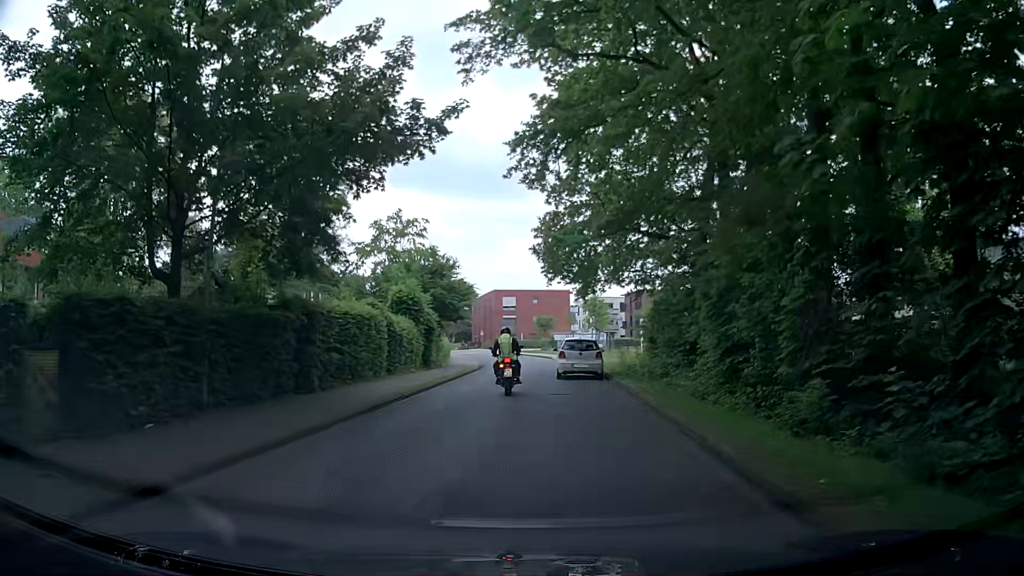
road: residential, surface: asphalt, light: Day
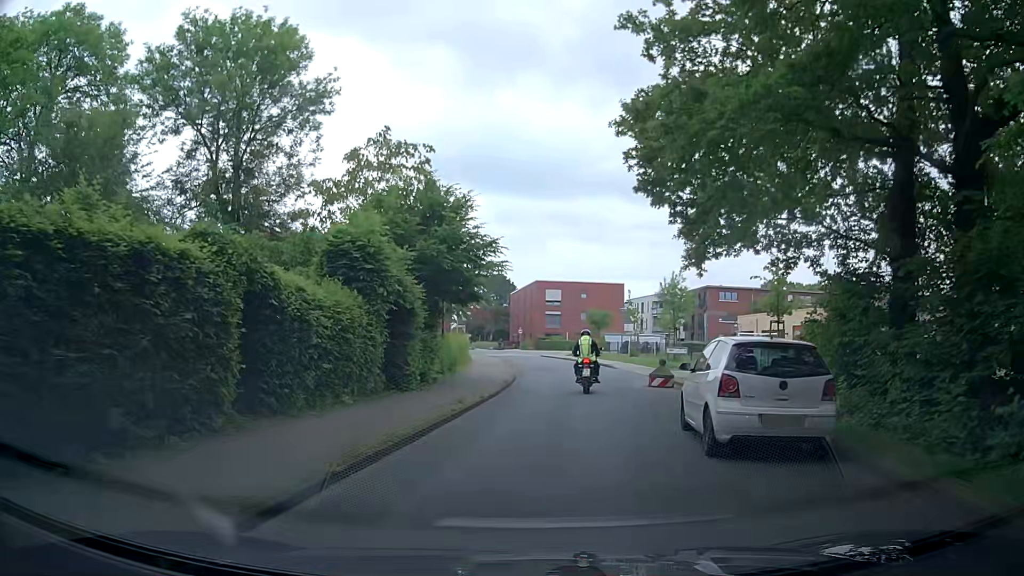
(-0.7, +15.7) m; -7°
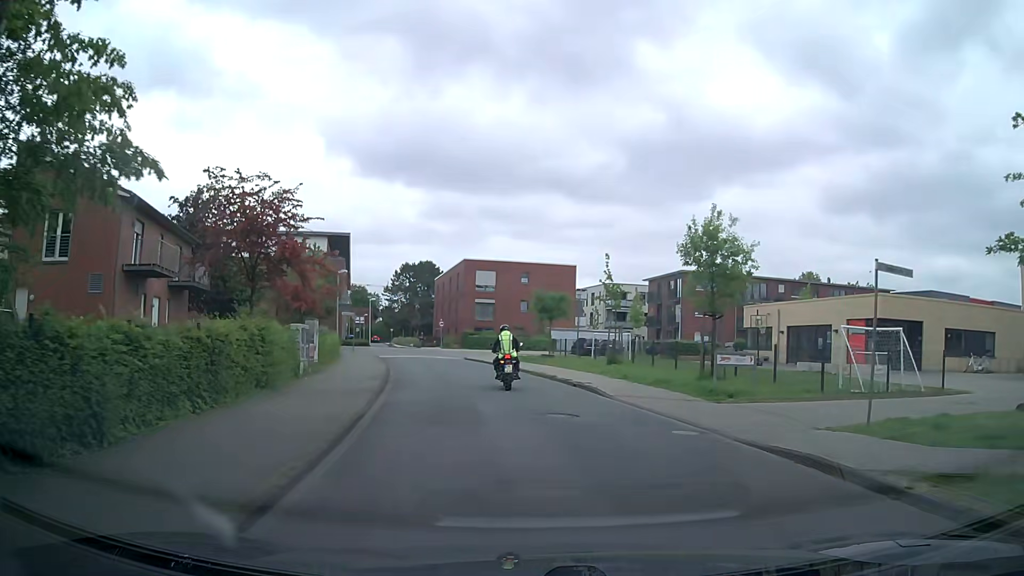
(+1.7, +19.8) m; +9°
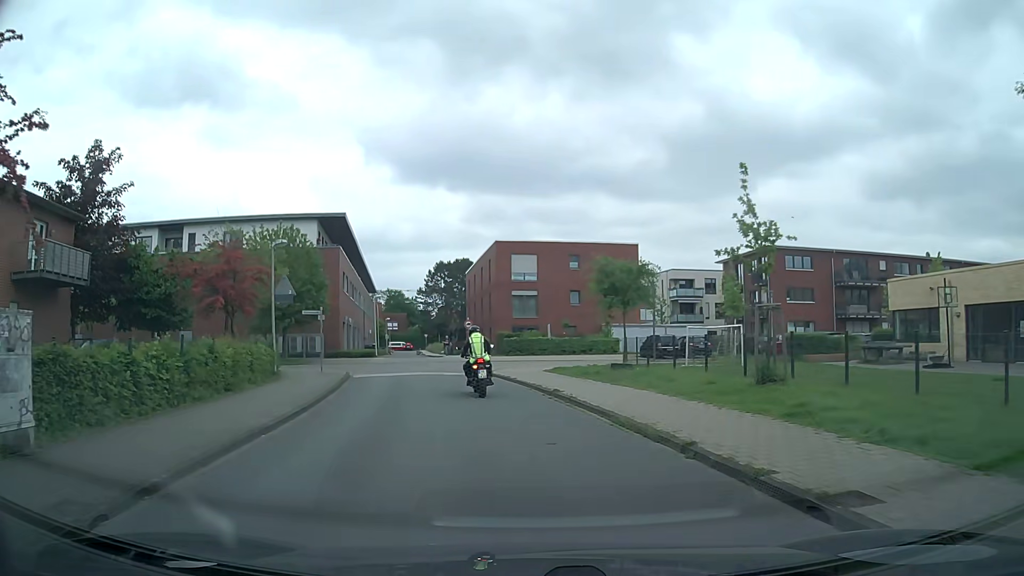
(-0.4, +15.5) m; -5°
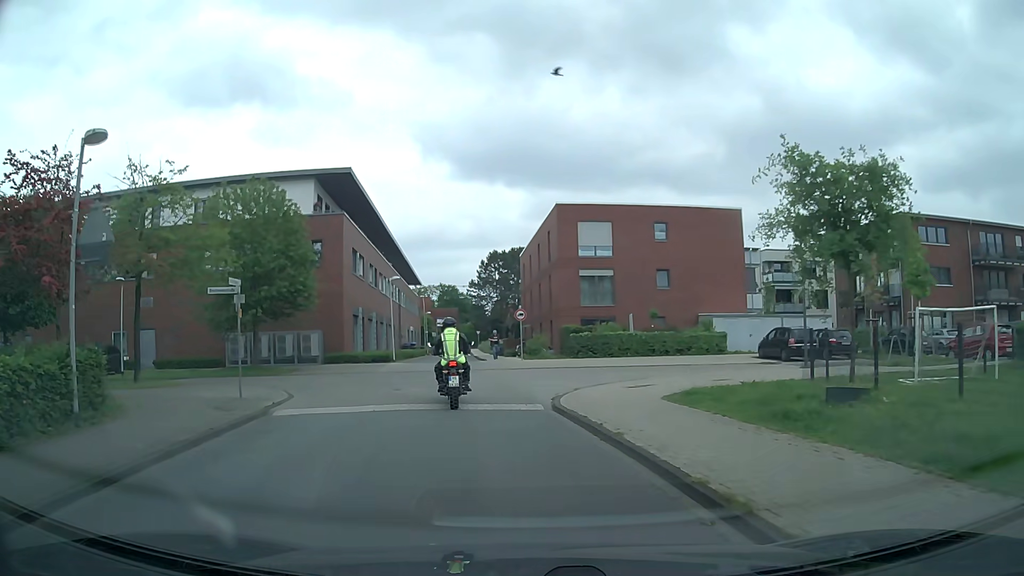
(-0.6, +14.0) m; -5°
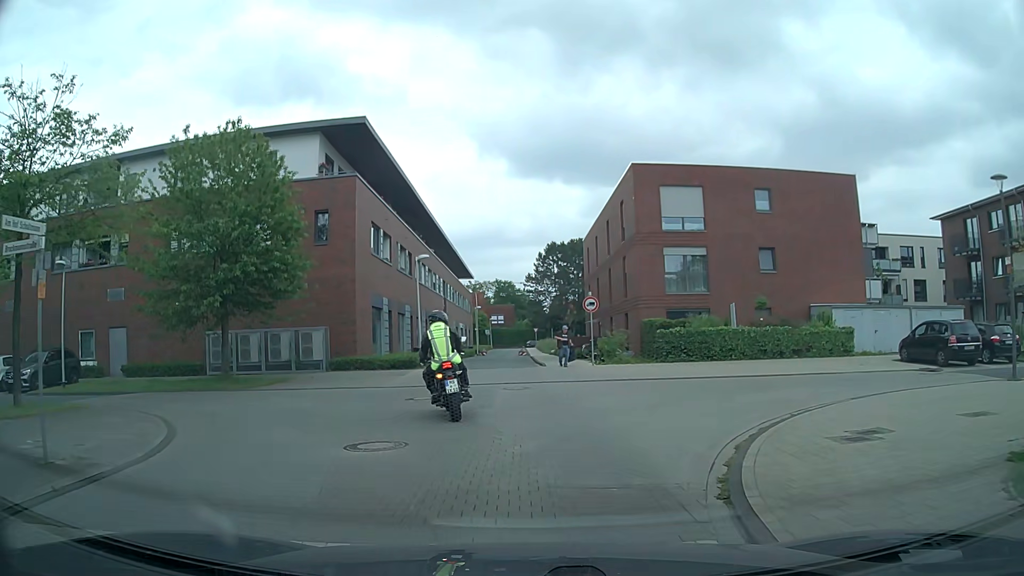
(-0.5, +9.1) m; -5°
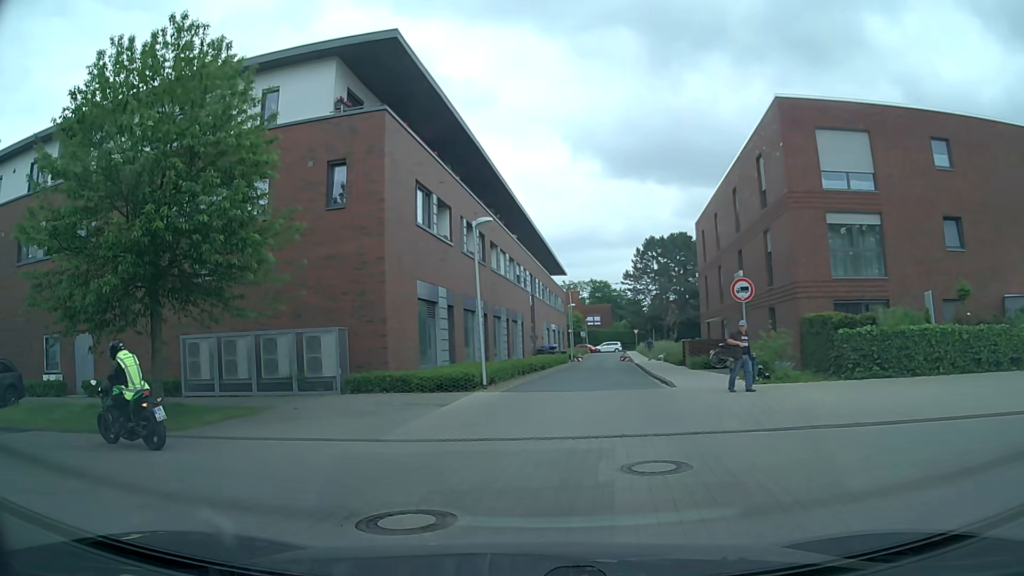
(-0.3, +9.6) m; -8°
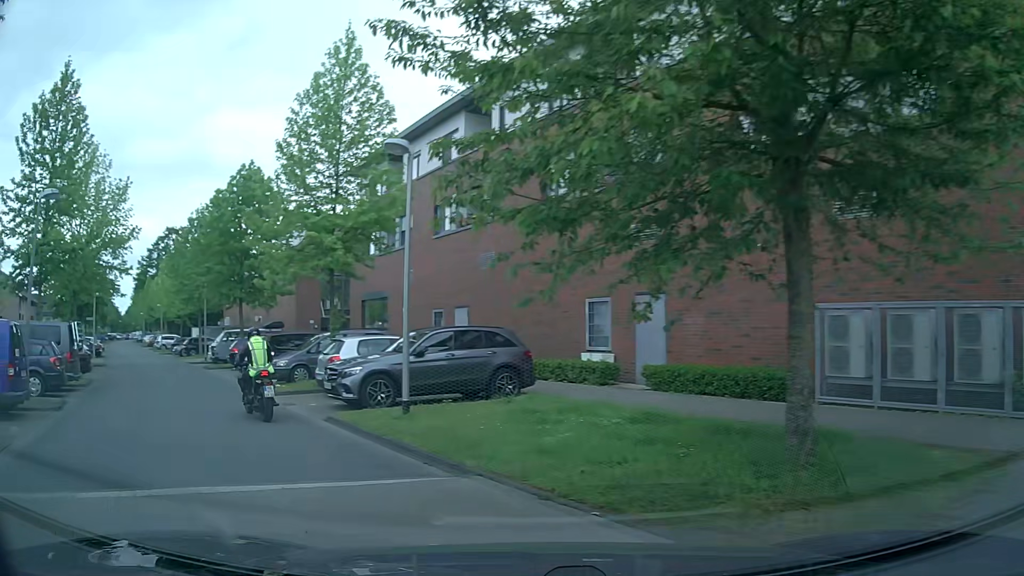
(-3.5, +7.9) m; -51°
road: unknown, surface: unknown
